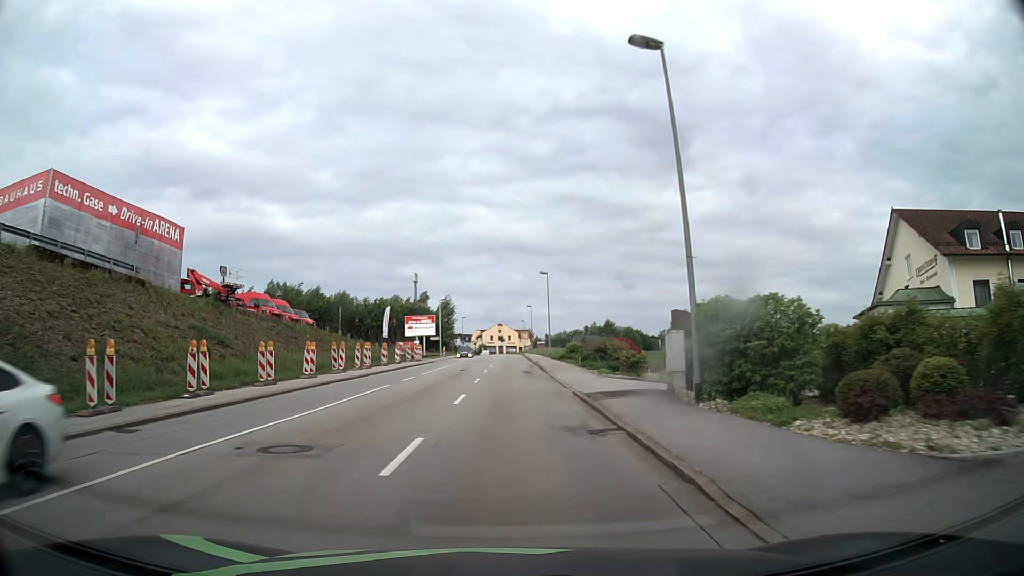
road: tertiary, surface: asphalt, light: Day
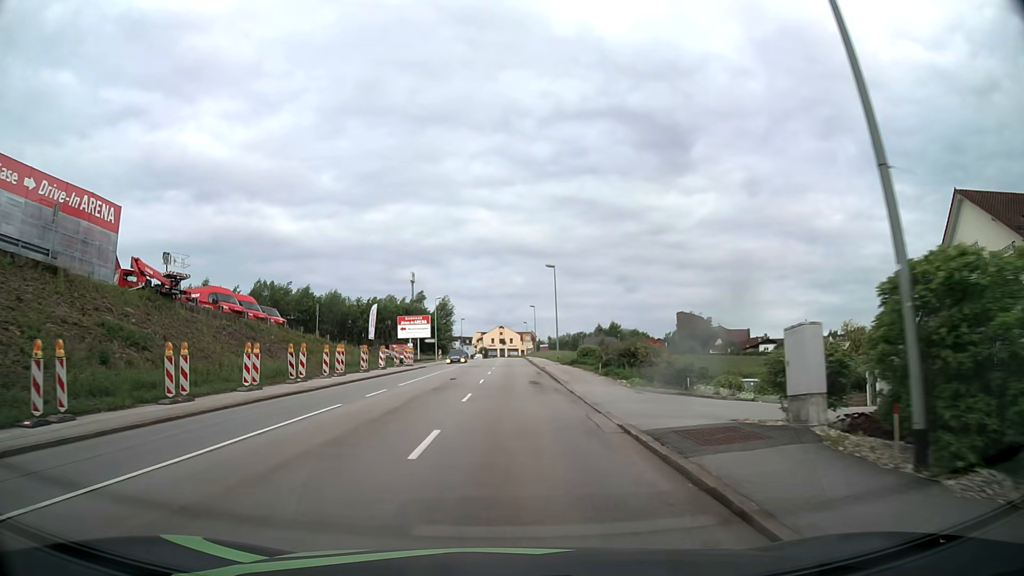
(0.0, +7.6) m; 0°
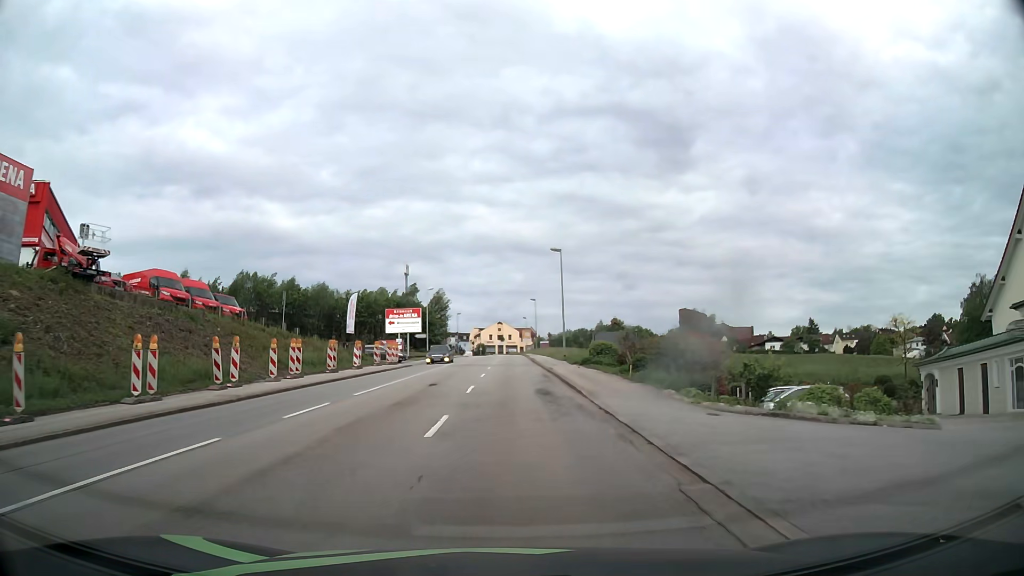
(0.0, +7.7) m; 0°
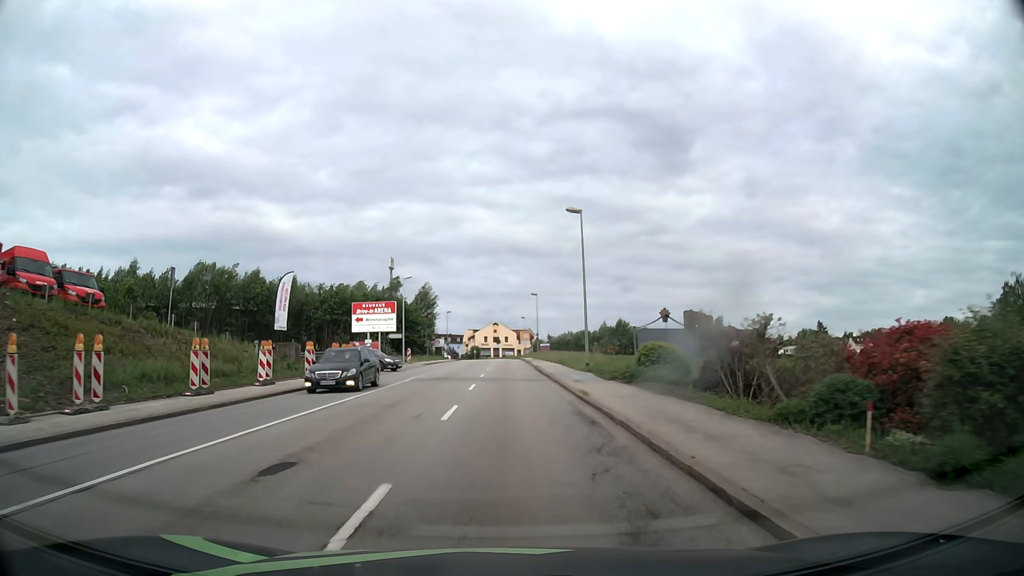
(+0.1, +15.3) m; 0°
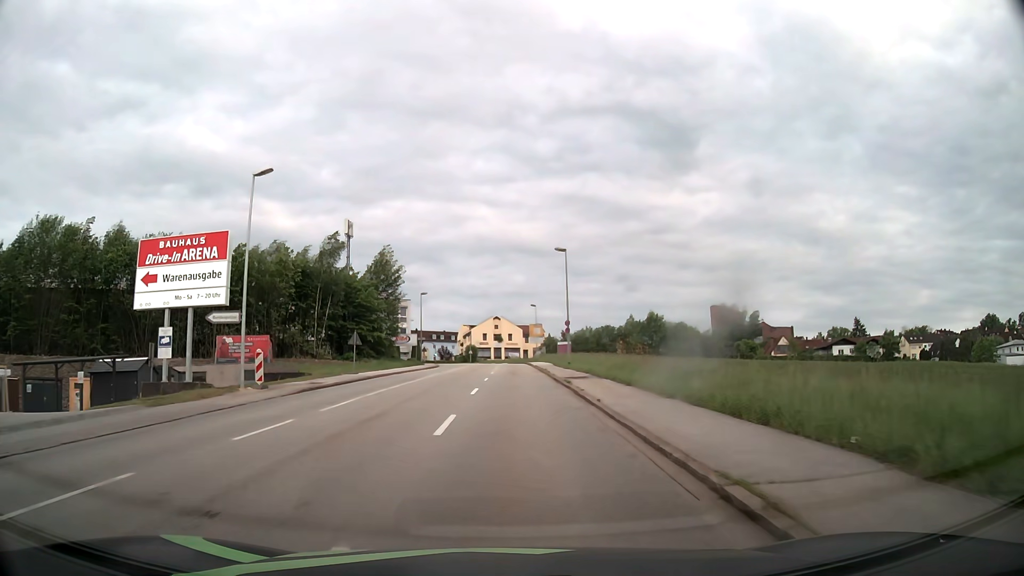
(0.0, +38.2) m; 0°
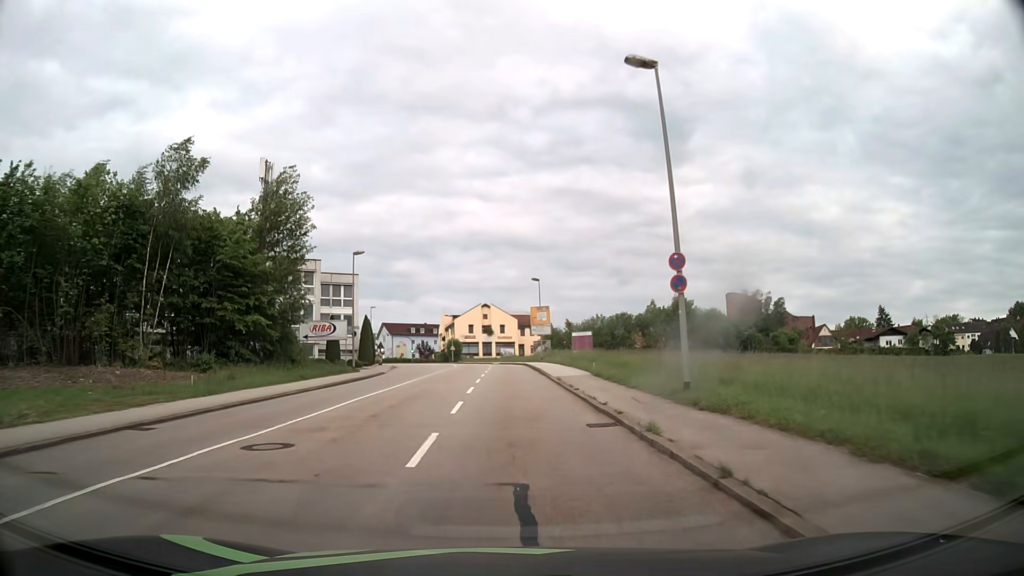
(+0.1, +30.6) m; +1°
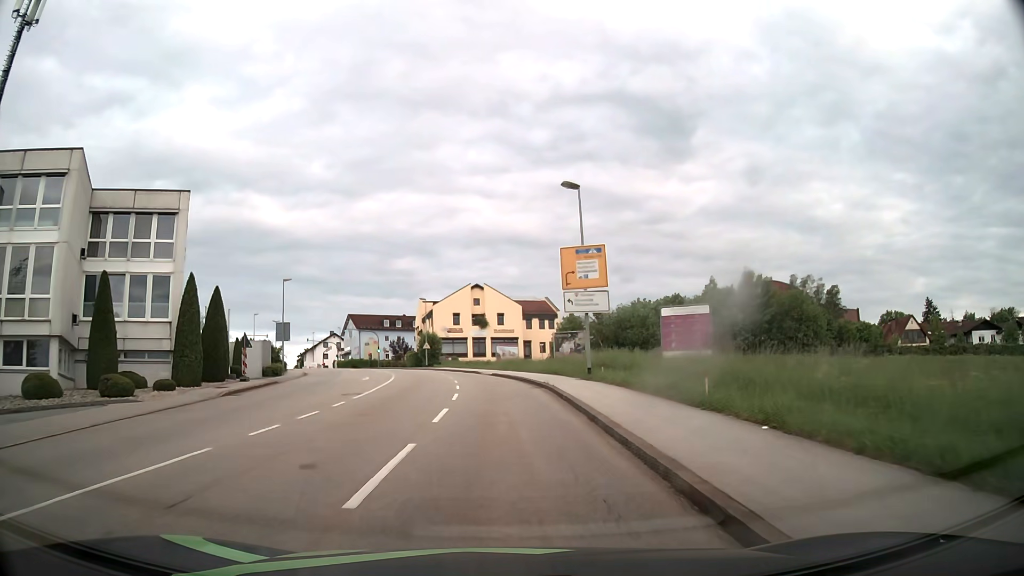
(+0.1, +38.4) m; 0°
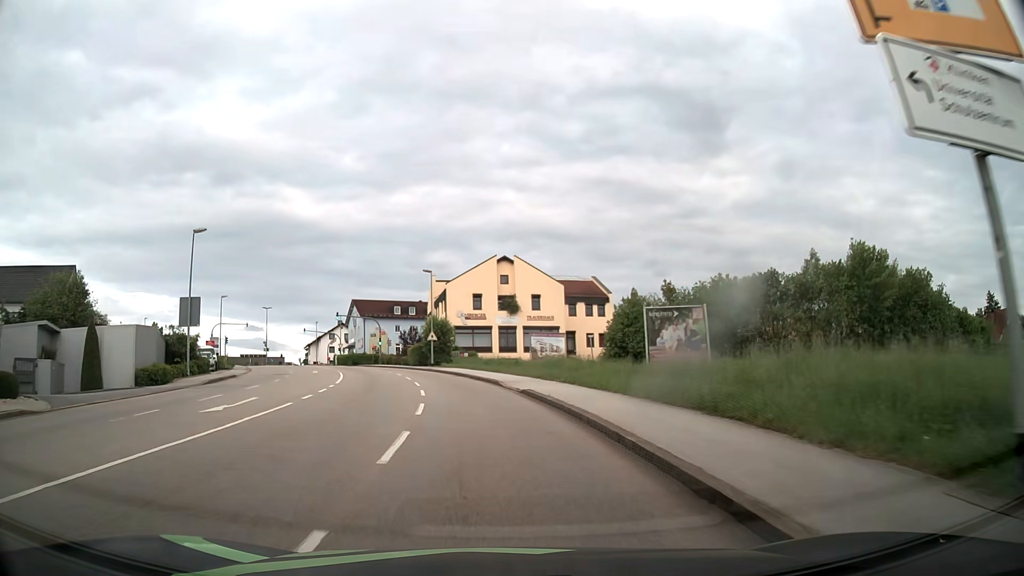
(-0.3, +23.0) m; -2°
(0, +10) (-1, +20) (-2, +30) (-4, +40) (-7, +49) (-11, +59) (-14, +68) (-18, +77) (-23, +86) (-27, +95) m
